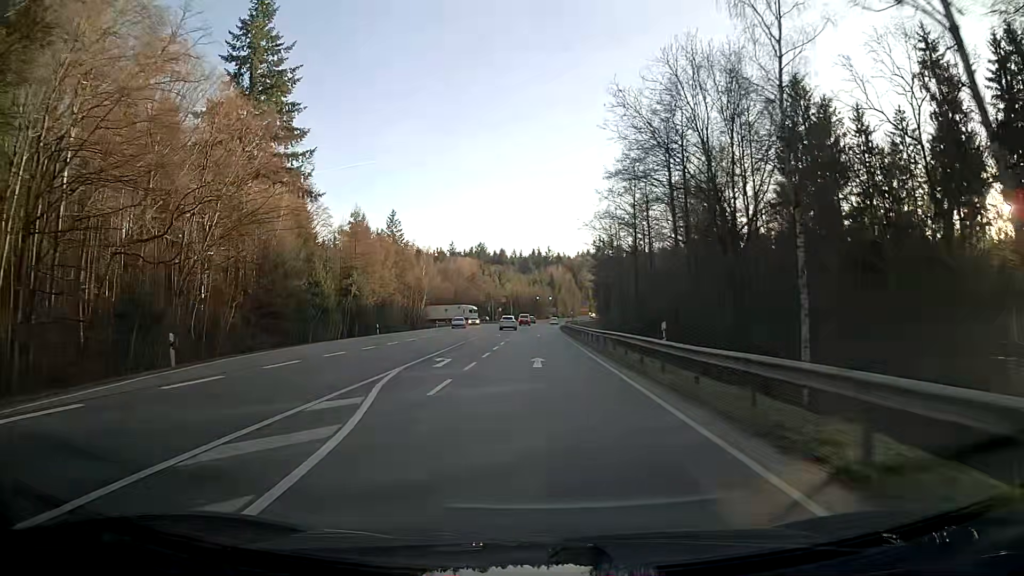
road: secondary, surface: asphalt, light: Day
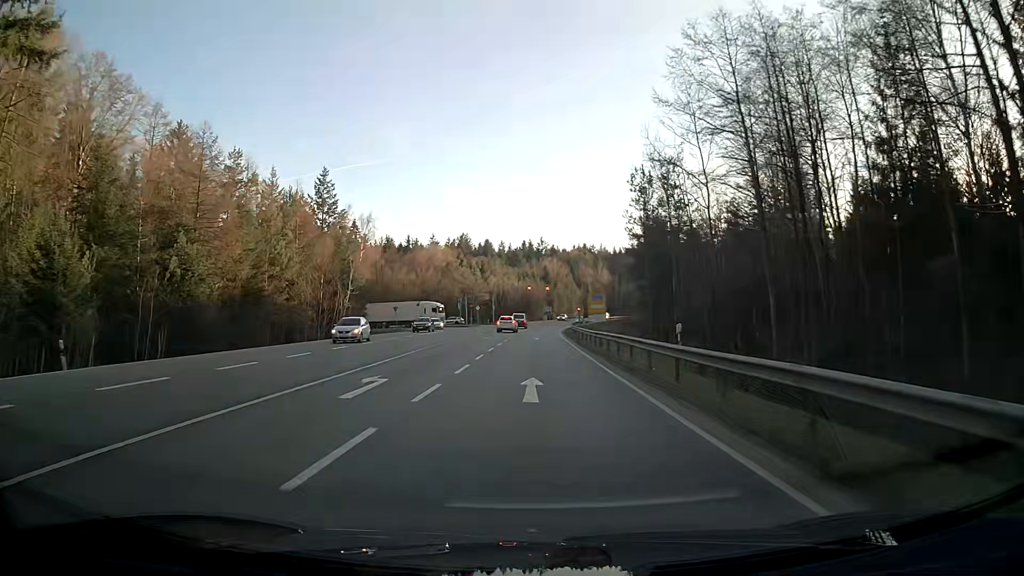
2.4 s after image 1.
(+0.2, +42.9) m; +1°
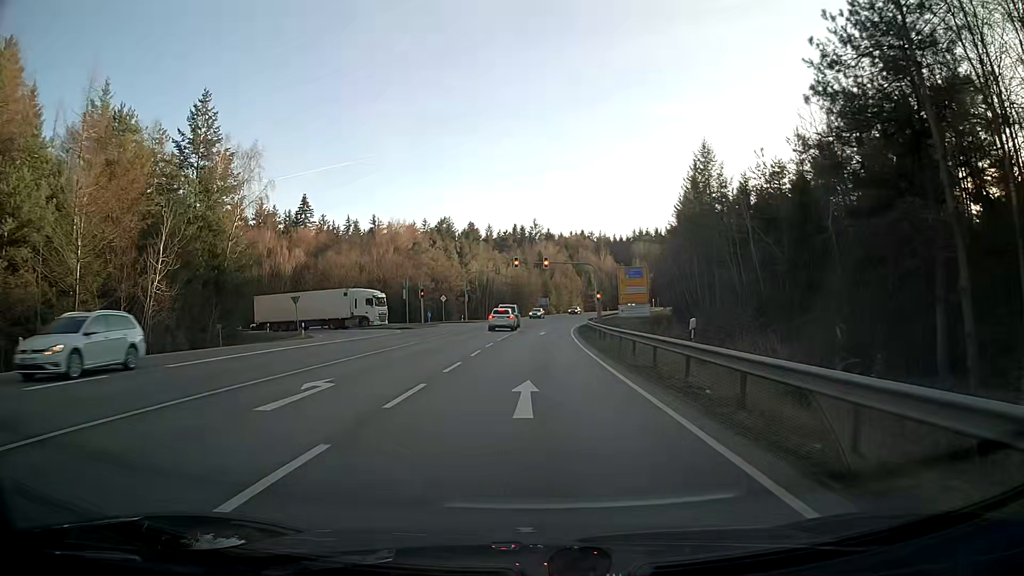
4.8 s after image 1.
(+0.2, +36.8) m; +1°
